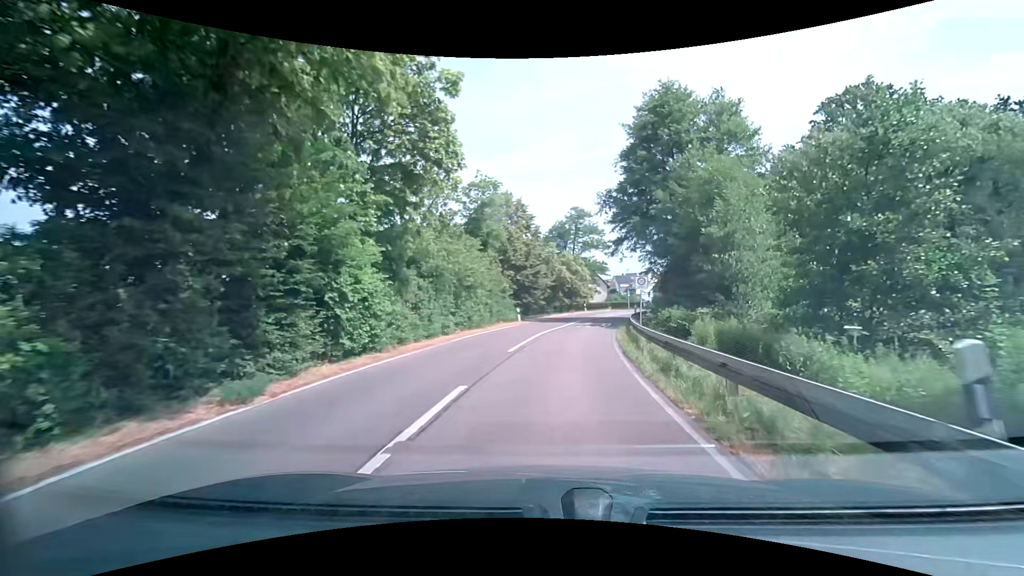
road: tertiary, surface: asphalt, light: Day
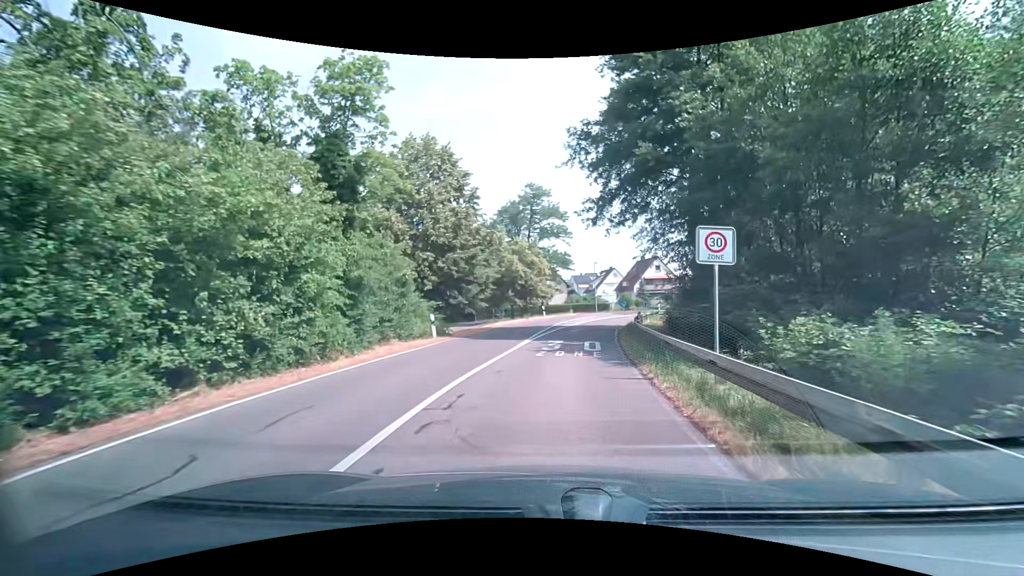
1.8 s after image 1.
(+0.8, +15.6) m; +6°
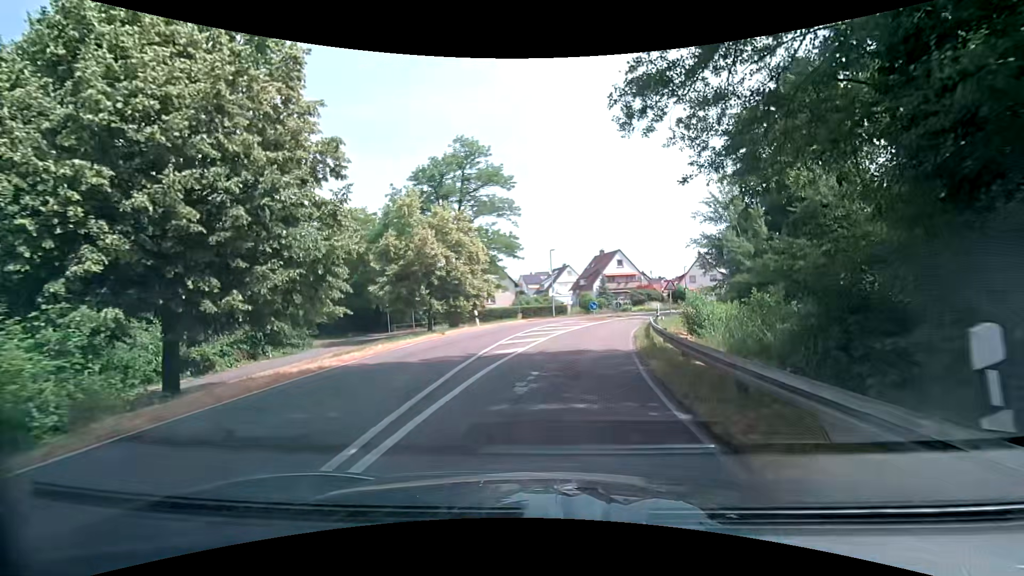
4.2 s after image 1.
(+0.7, +16.6) m; +5°
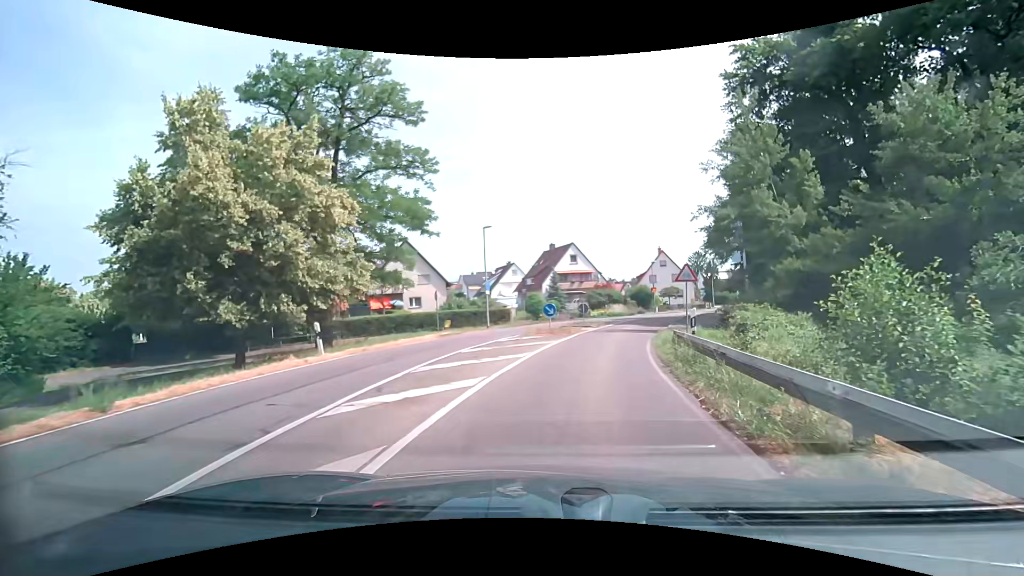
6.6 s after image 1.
(+0.8, +14.7) m; +7°
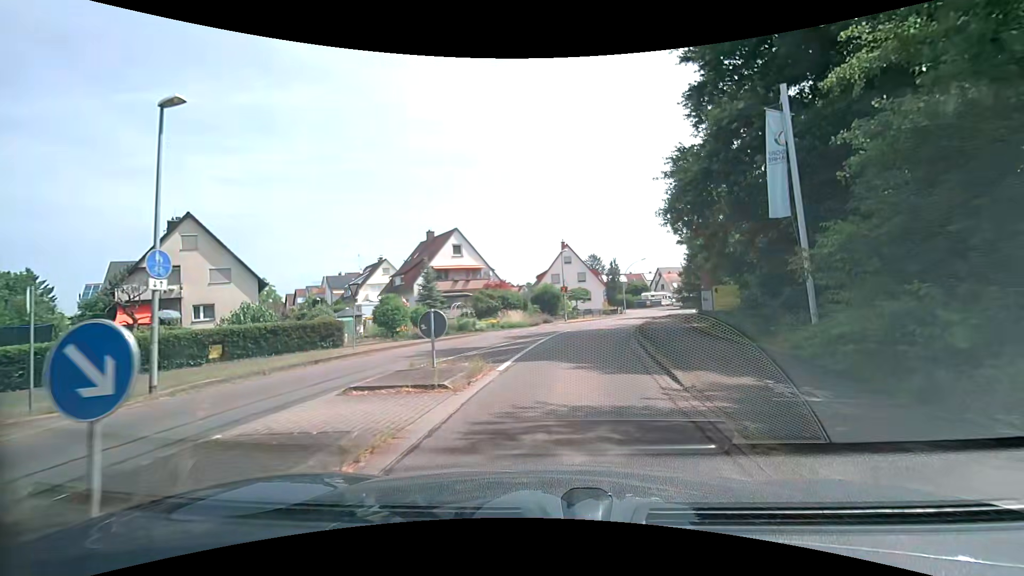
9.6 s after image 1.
(+1.8, +18.5) m; +11°
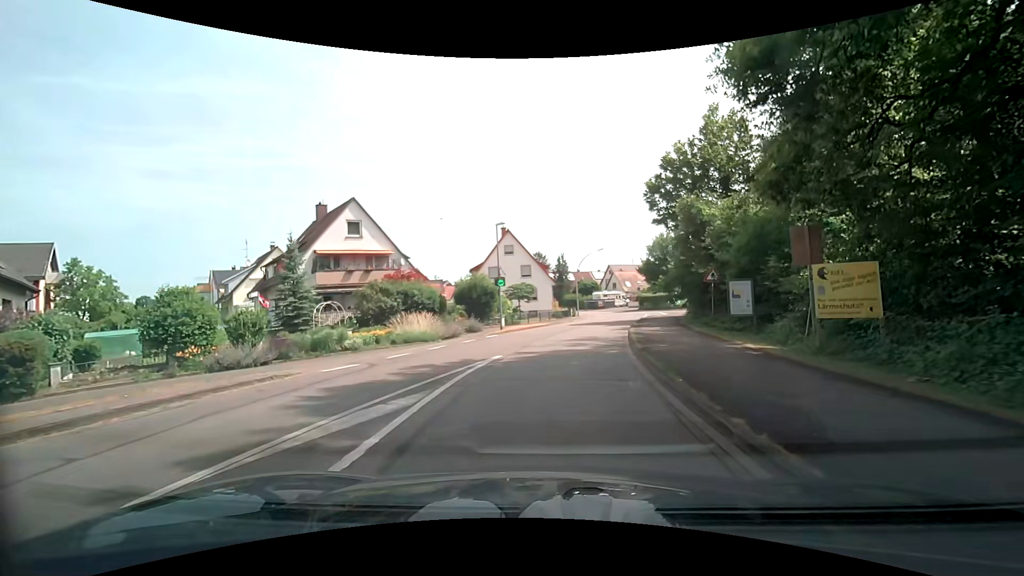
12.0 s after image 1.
(+1.0, +14.4) m; +6°
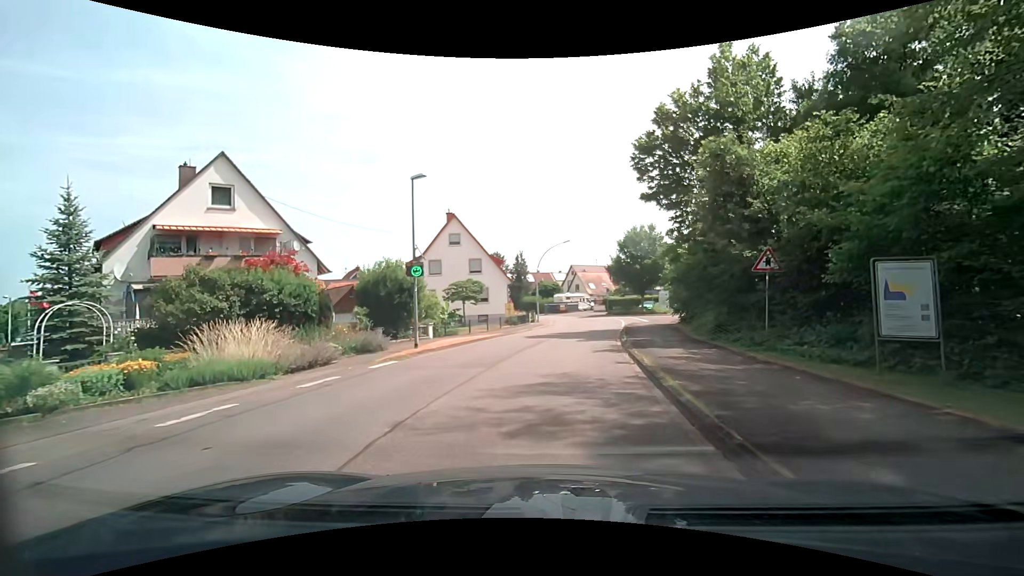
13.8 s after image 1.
(+0.5, +10.8) m; +5°
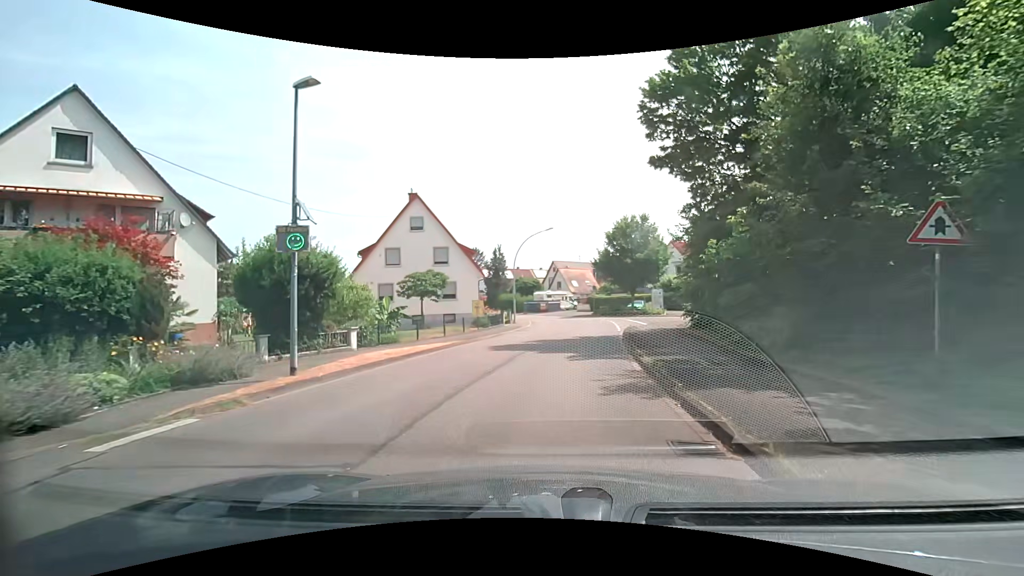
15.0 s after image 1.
(+0.1, +7.2) m; +2°
(0, +10) (+1, +20) (+3, +30) (+7, +39) (+14, +46) (+21, +53) (+28, +60) (+37, +65) (+45, +71) (+52, +78) m
